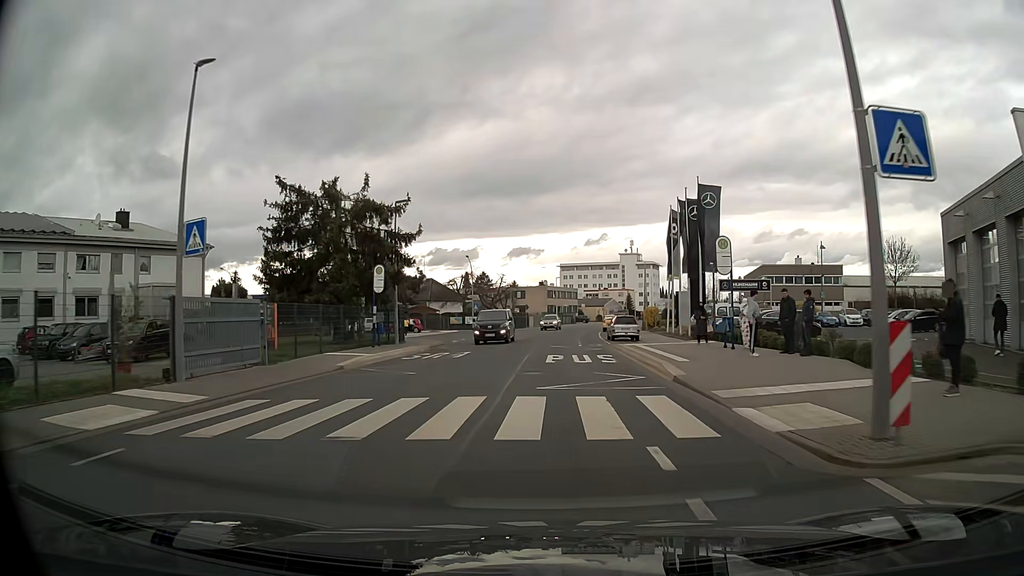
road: tertiary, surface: asphalt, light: Day
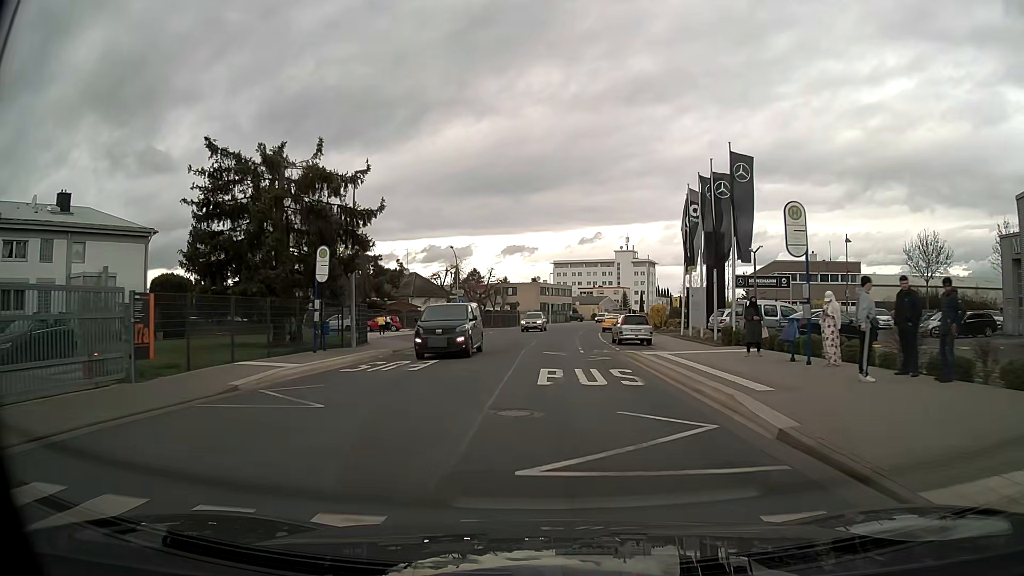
(0.0, +7.0) m; +1°
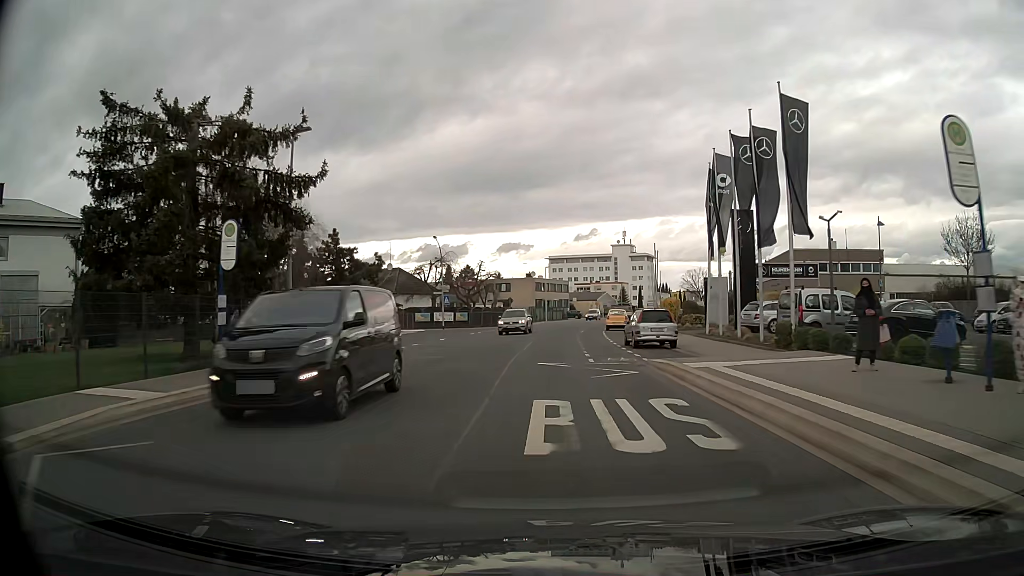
(0.0, +7.0) m; 0°
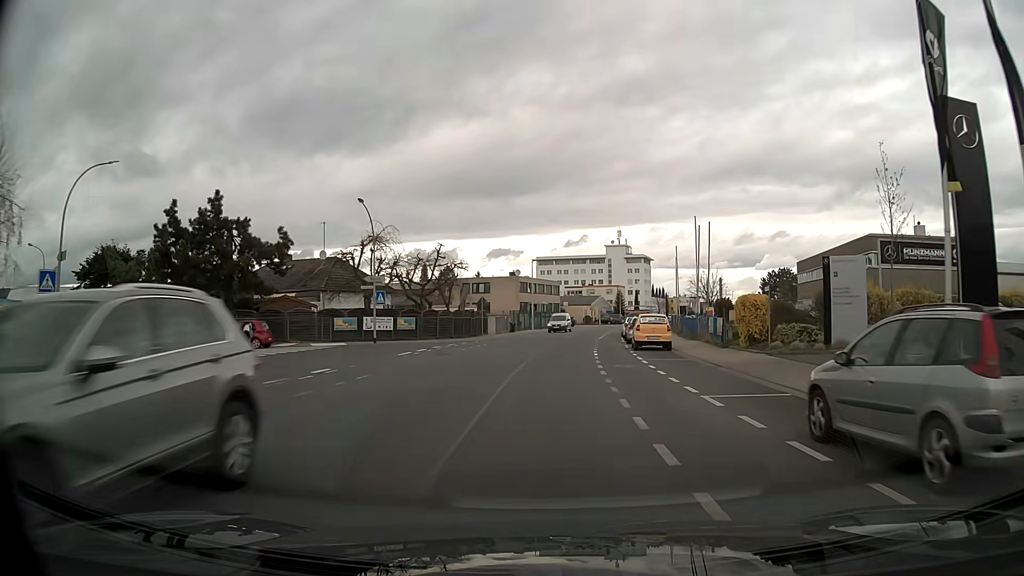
(+0.1, +20.5) m; +1°
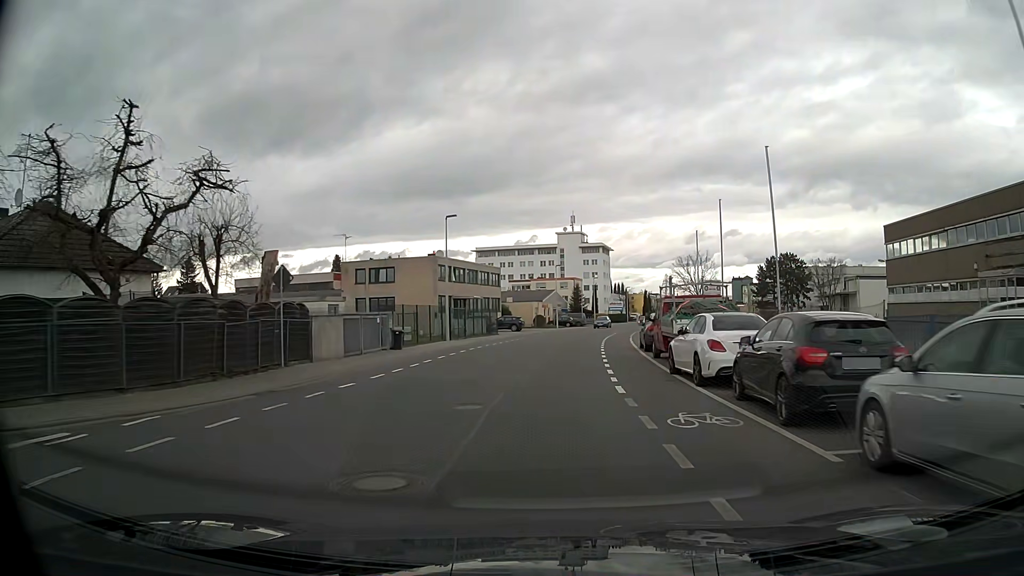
(+1.3, +33.3) m; +5°
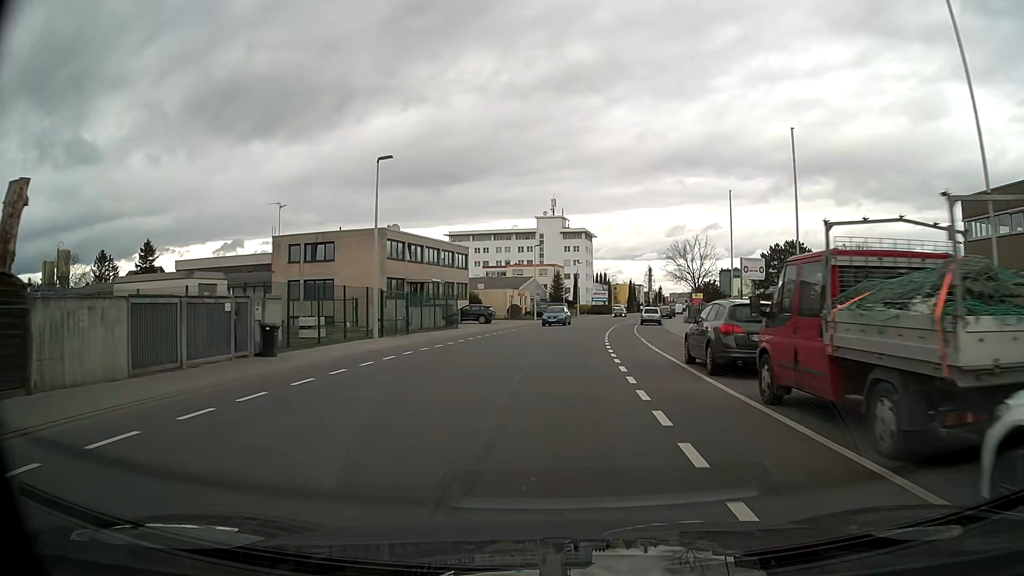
(+0.2, +13.2) m; +2°
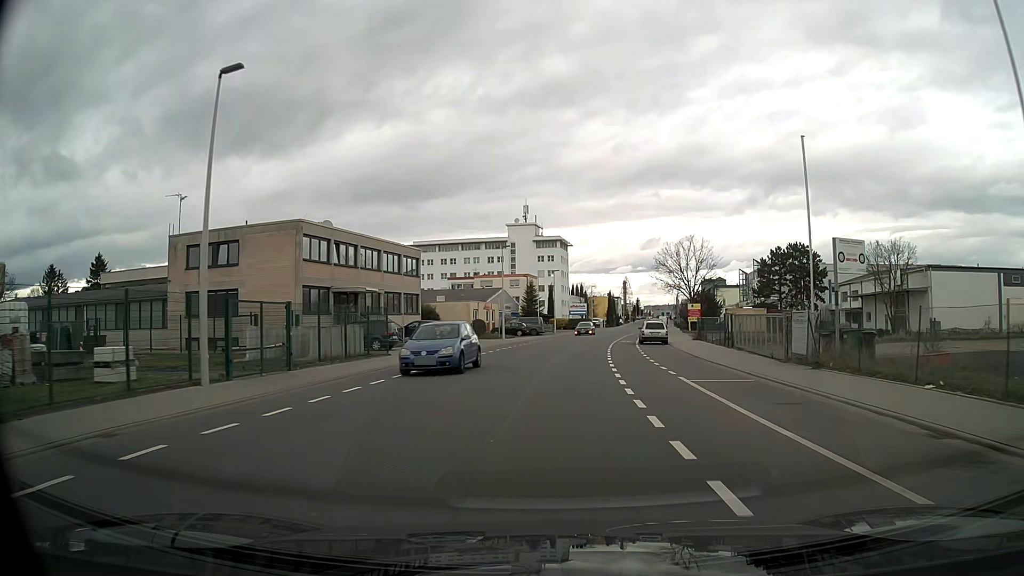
(+0.3, +13.3) m; +3°
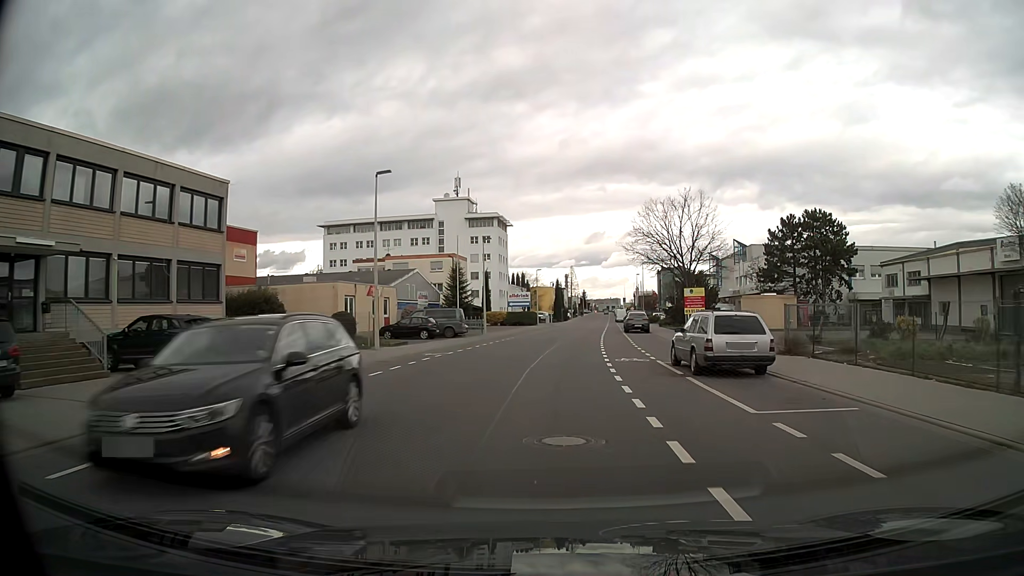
(+1.1, +26.9) m; +5°
(0, +10) (+1, +20) (+1, +30) (+2, +40) (+3, +50) (+4, +60) (+5, +70) (+6, +80) (+7, +90) (+8, +100) m
